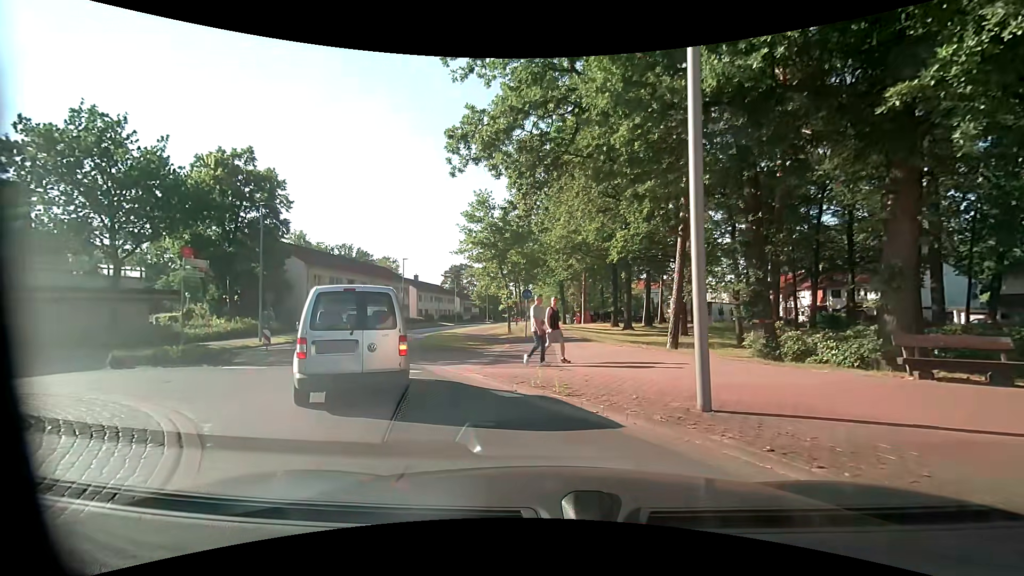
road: tertiary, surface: asphalt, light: Day
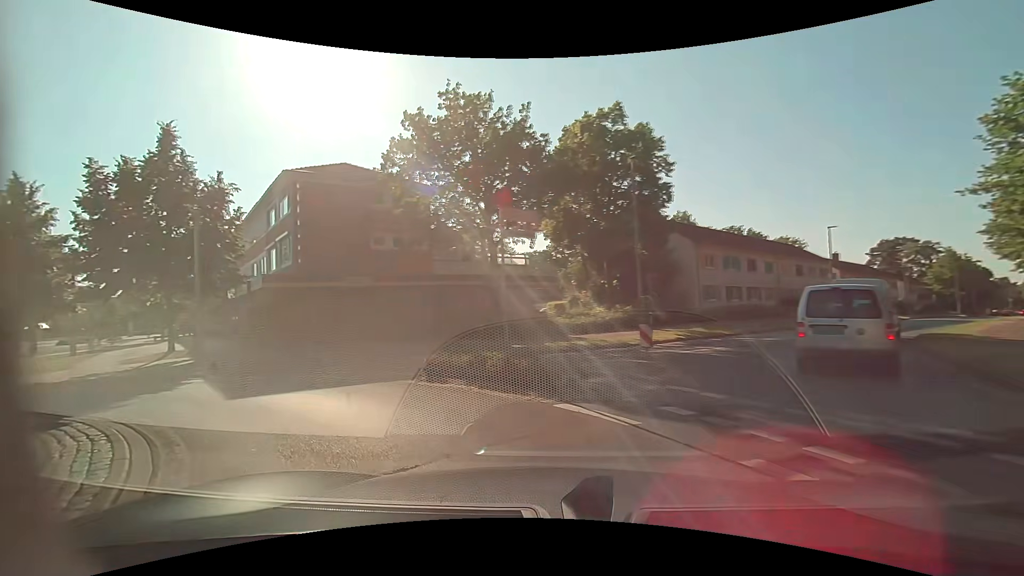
(-3.4, +9.4) m; -42°
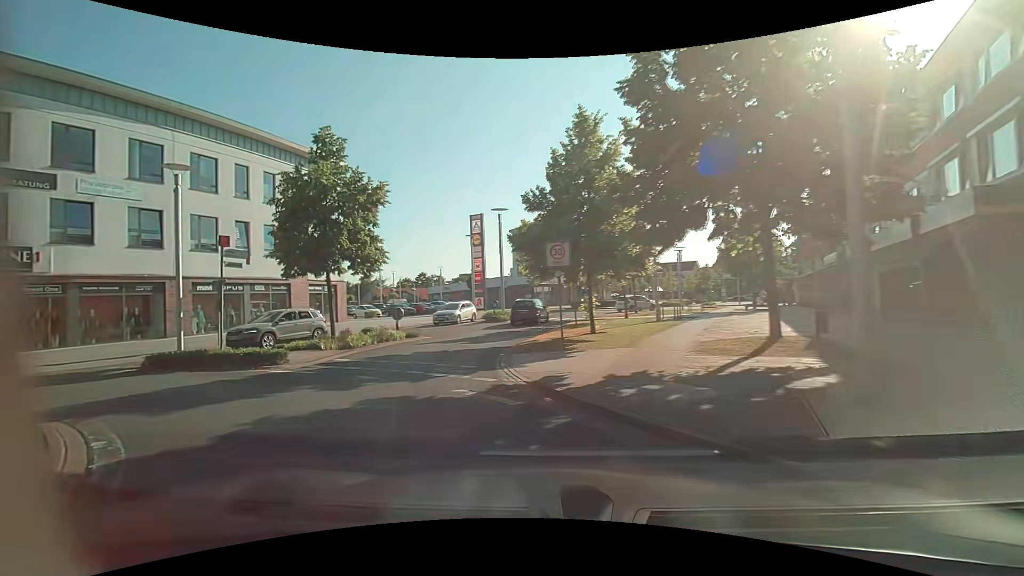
(-6.5, +10.8) m; -61°
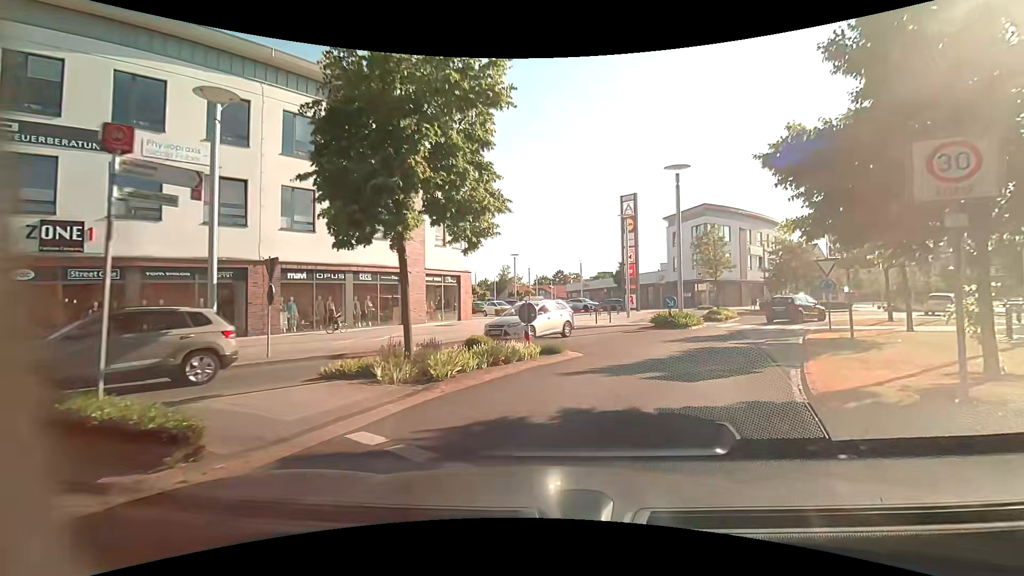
(-2.2, +9.5) m; -16°
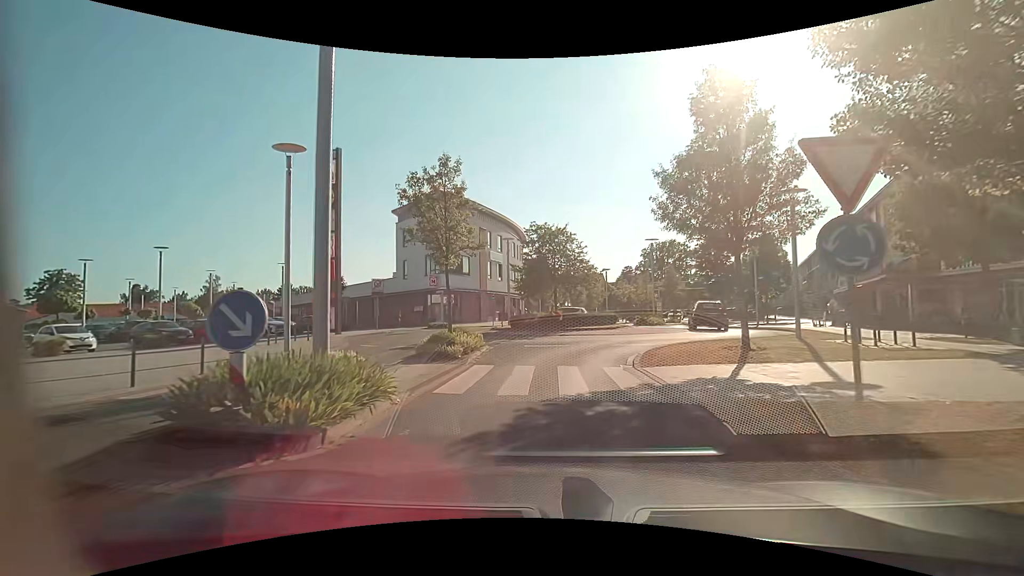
(+5.0, +17.8) m; +28°
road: residential
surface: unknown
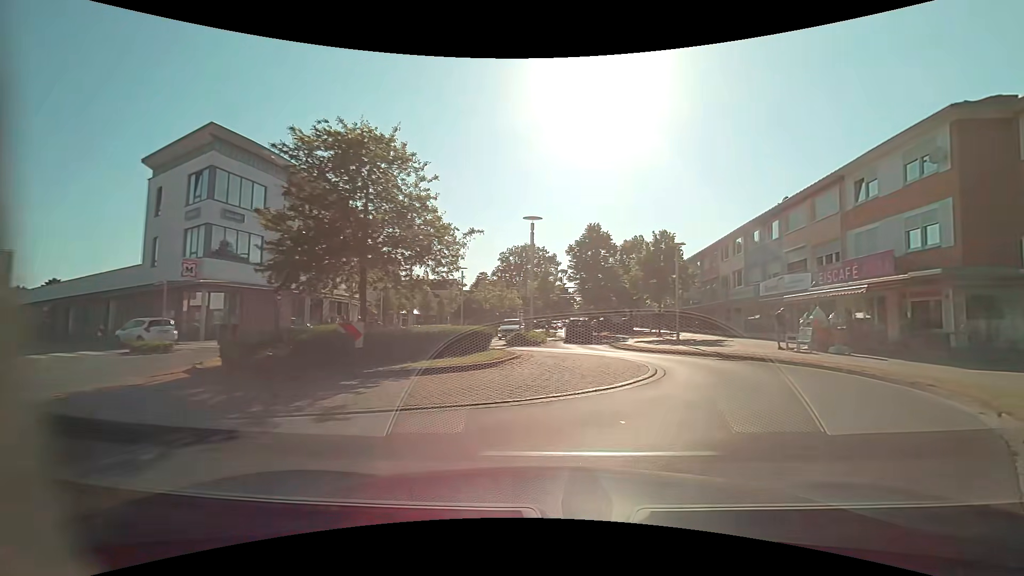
(+0.9, +15.8) m; +16°
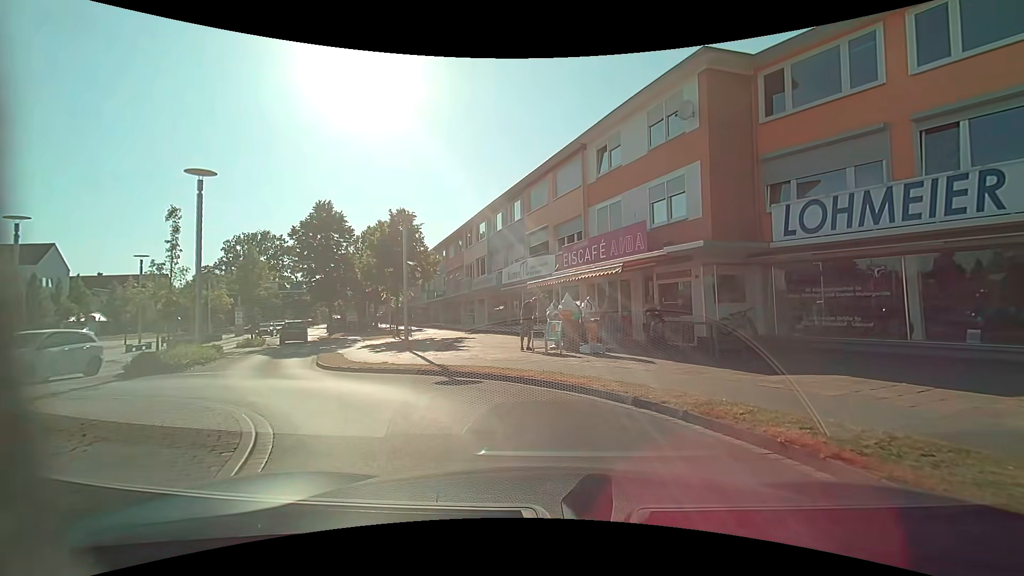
(+2.2, +7.4) m; +28°
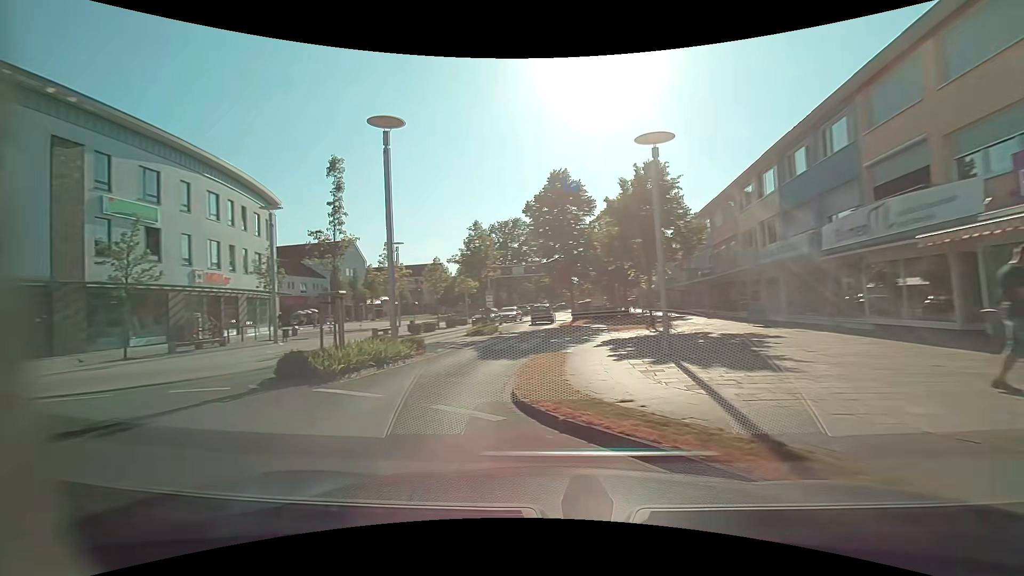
(-1.4, +8.1) m; -28°
